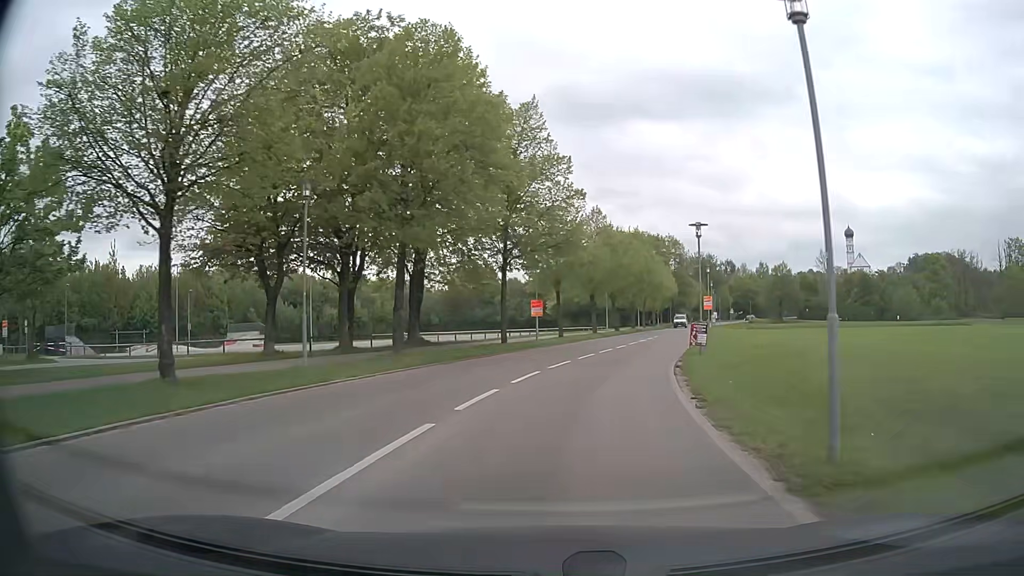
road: tertiary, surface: asphalt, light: Day
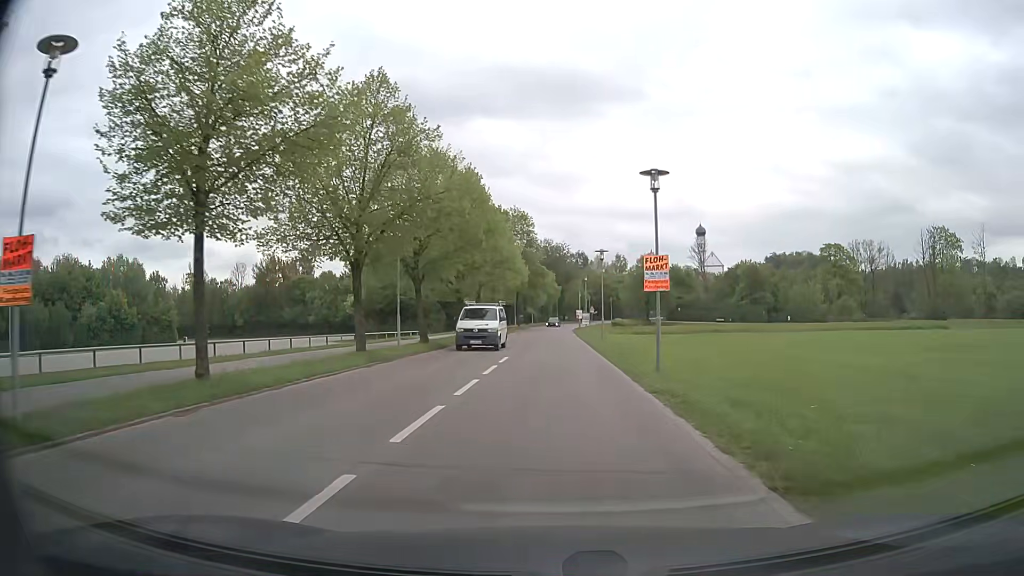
(+4.0, +30.0) m; +14°
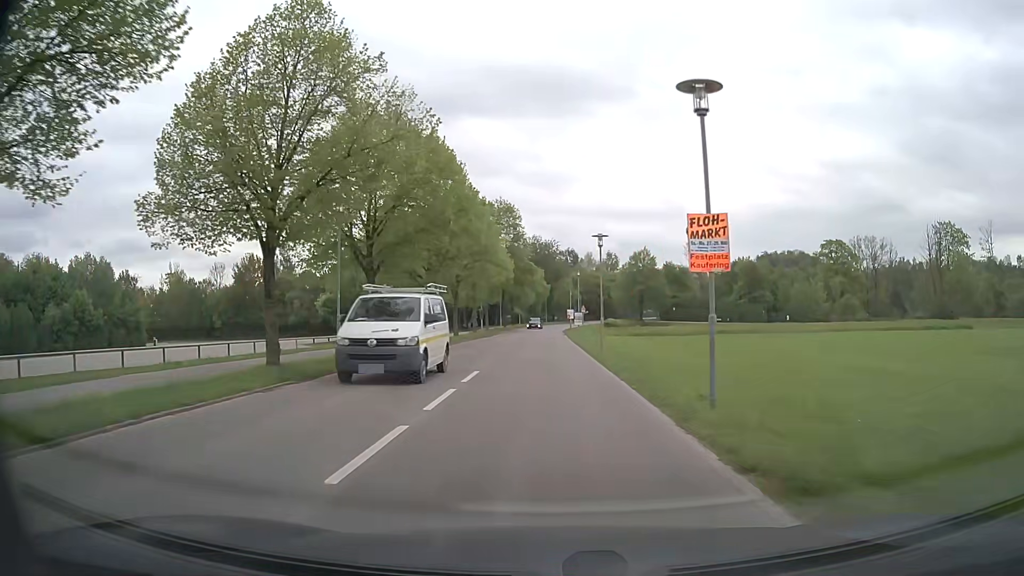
(+0.1, +6.6) m; +1°
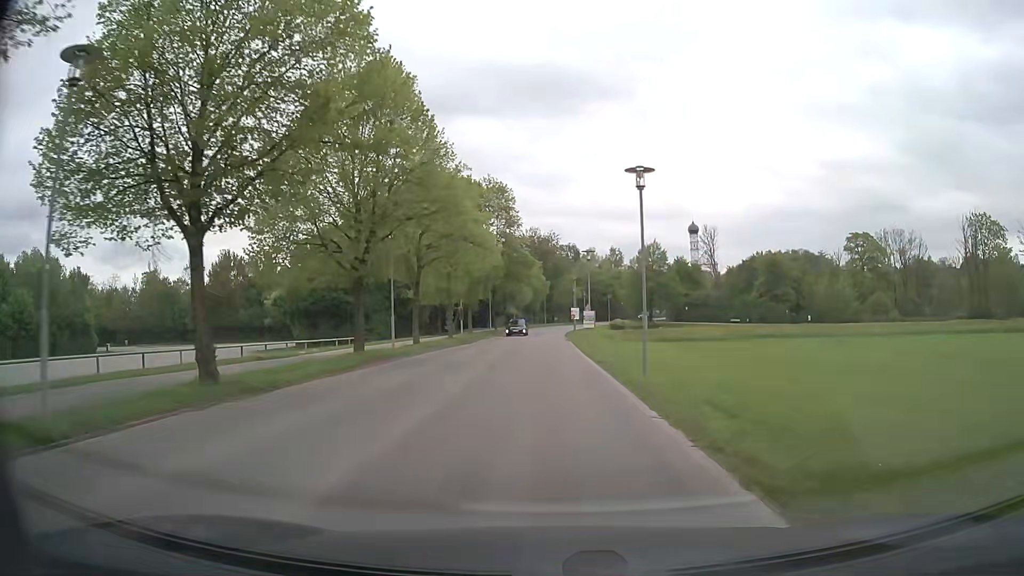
(0.0, +13.5) m; 0°
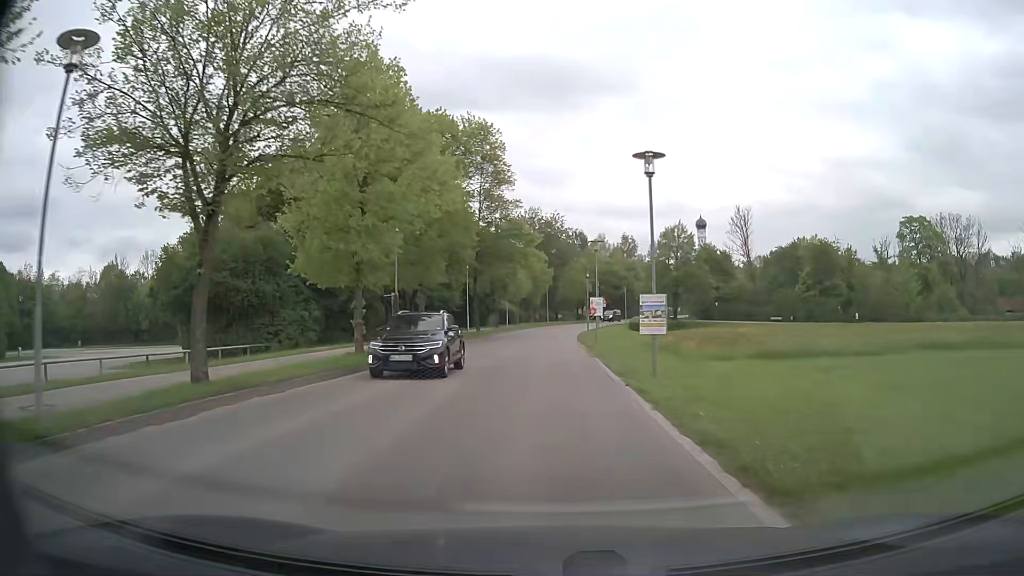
(-0.1, +20.9) m; 0°
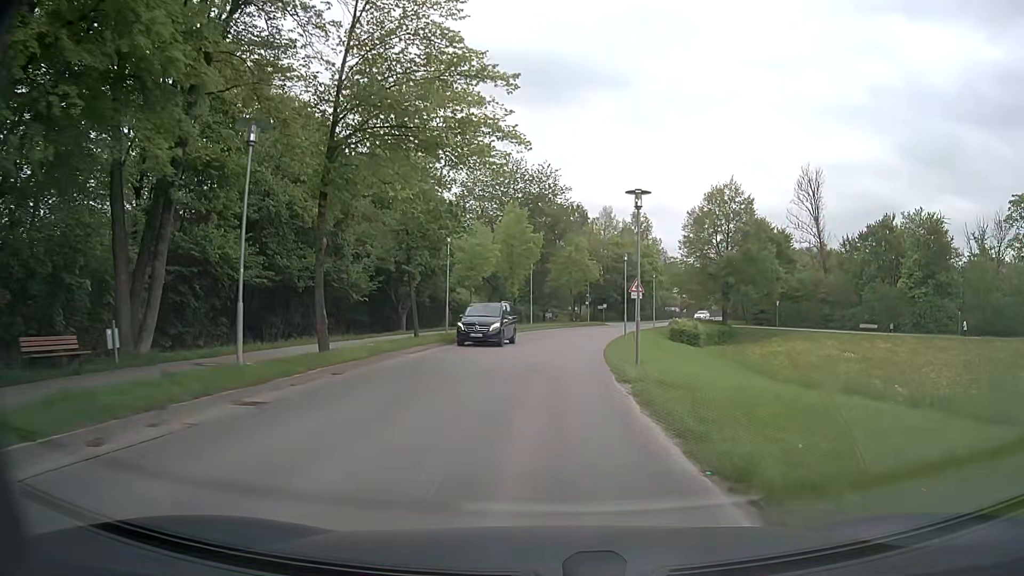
(+0.3, +33.6) m; +1°
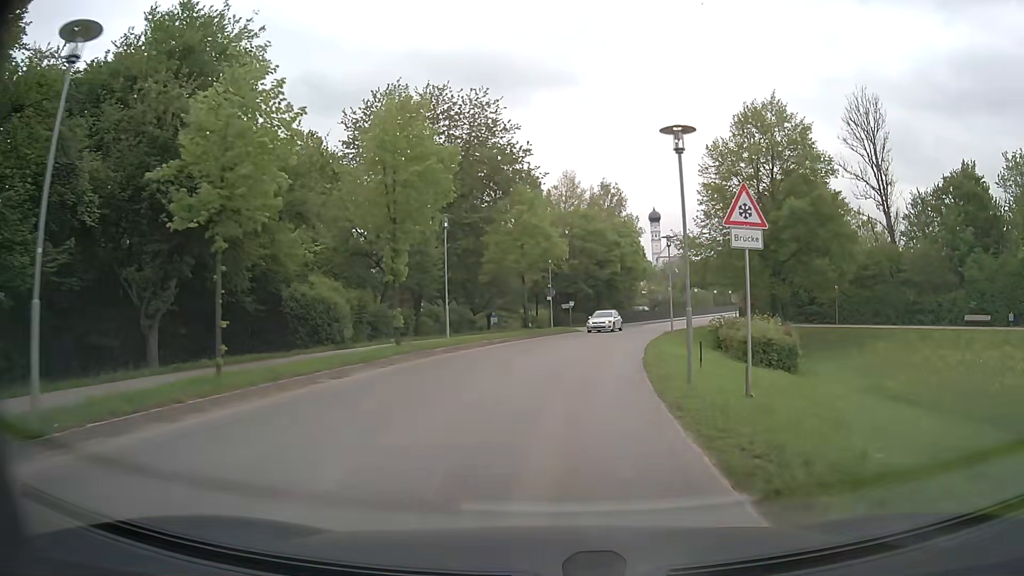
(+0.8, +25.8) m; +4°
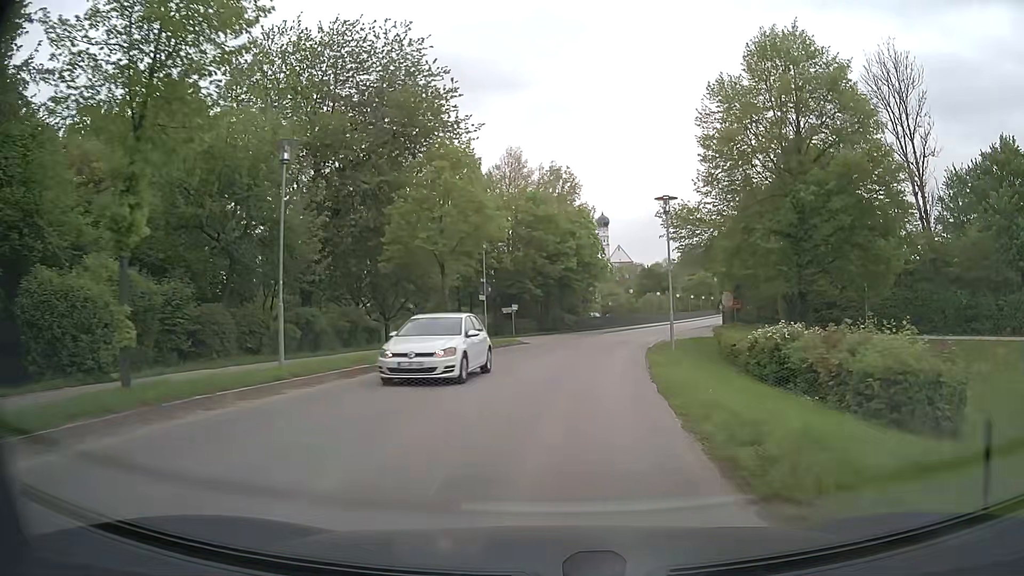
(+0.4, +12.7) m; +4°
(0, +10) (+1, +20) (+3, +30) (+5, +40) (+8, +49) (+11, +59) (+14, +68) (+18, +77) (+22, +87) (+25, +96) m
